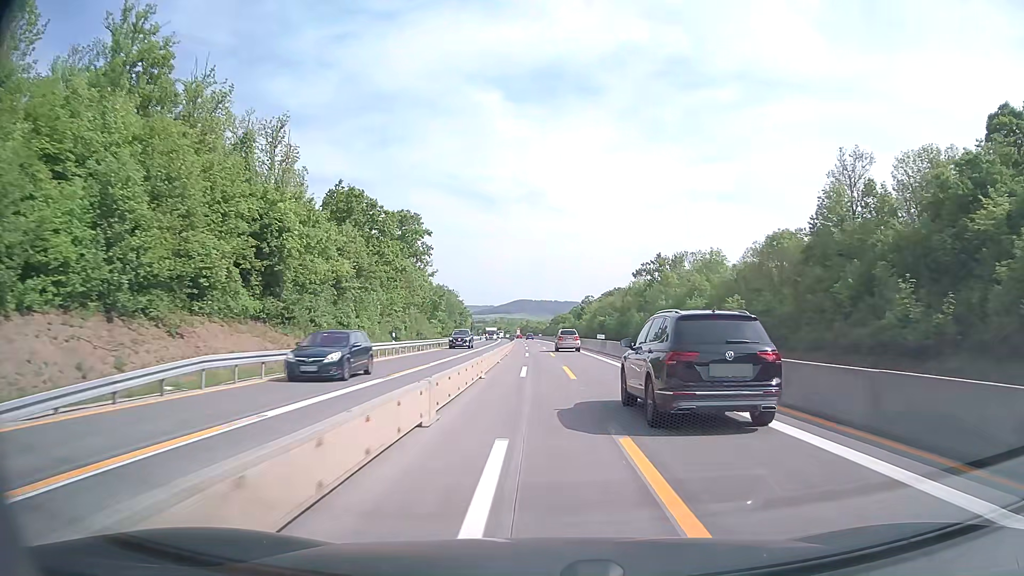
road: motorway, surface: concrete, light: Day
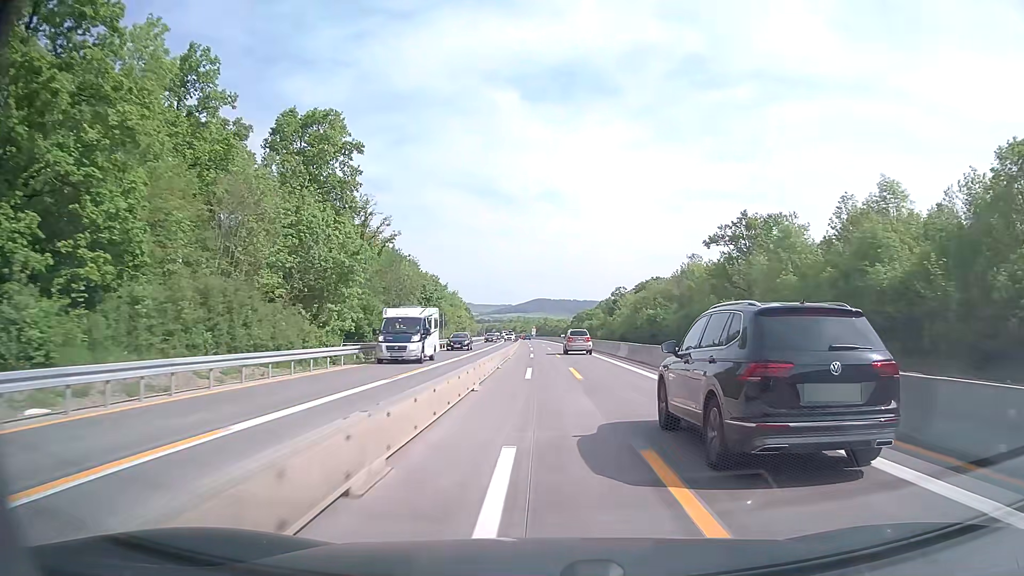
(-0.8, +54.1) m; -2°
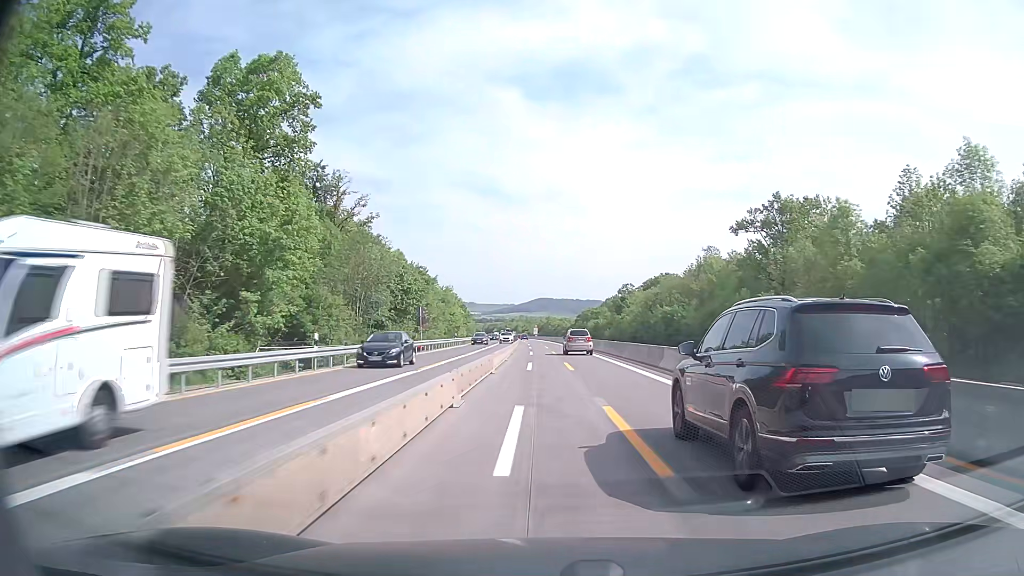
(0.0, +13.6) m; 0°
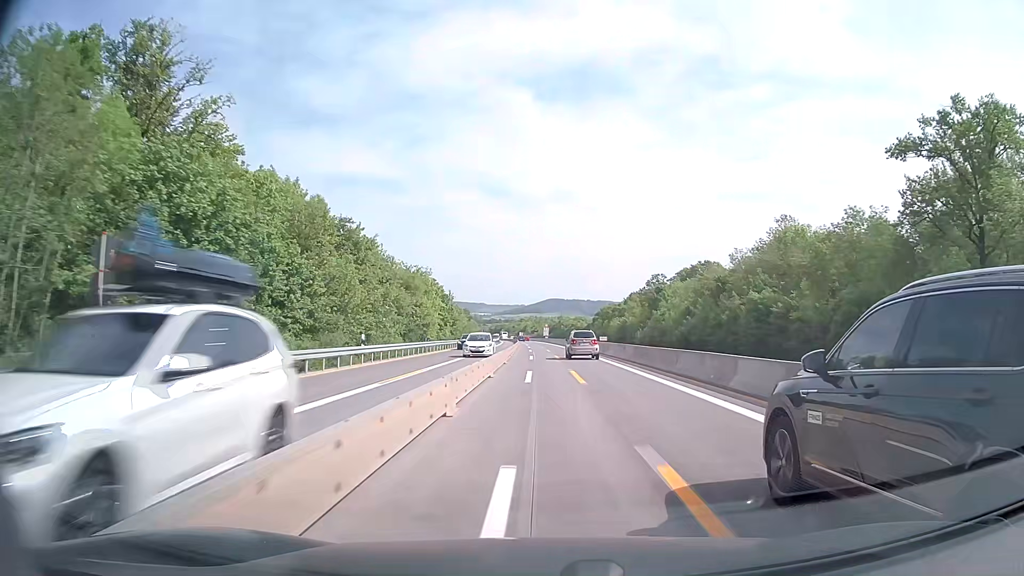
(-0.3, +41.3) m; -1°
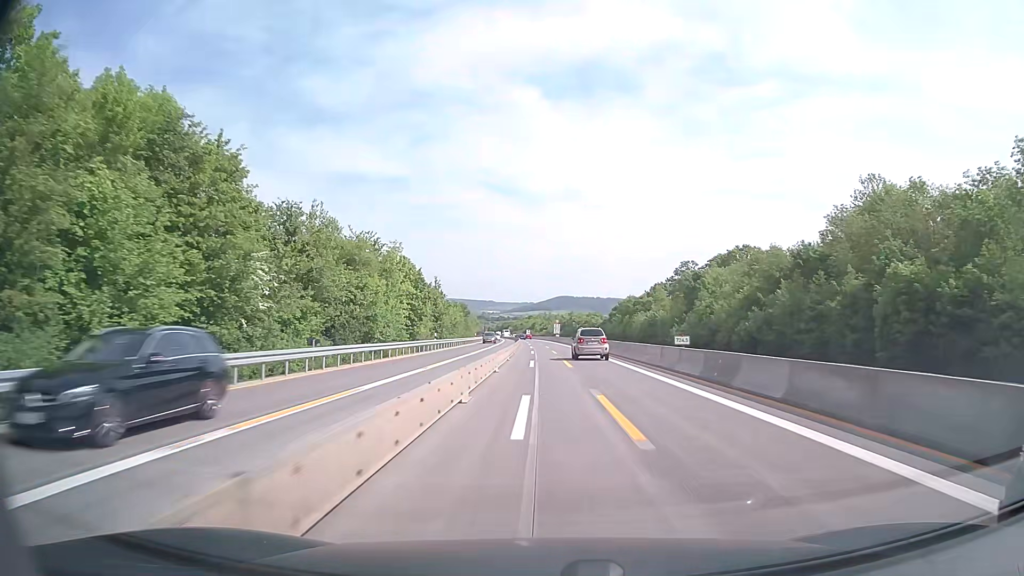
(-0.1, +28.3) m; -1°
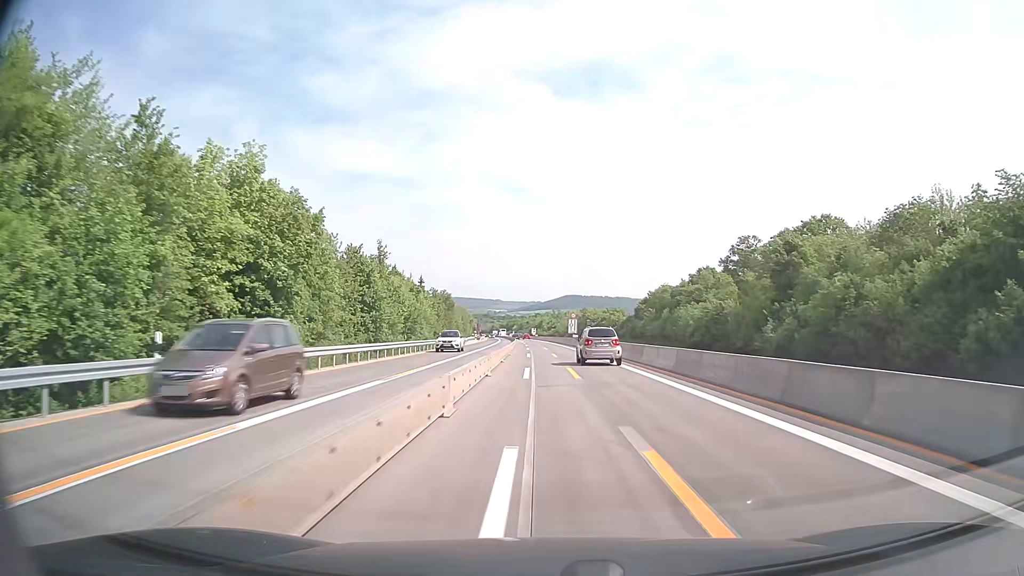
(-0.5, +42.1) m; -1°
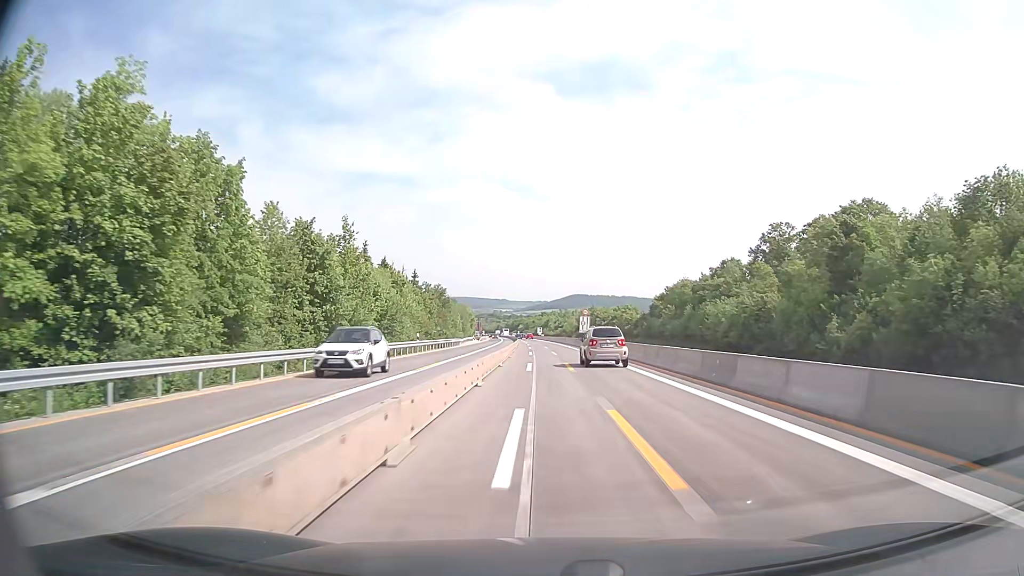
(0.0, +13.9) m; 0°
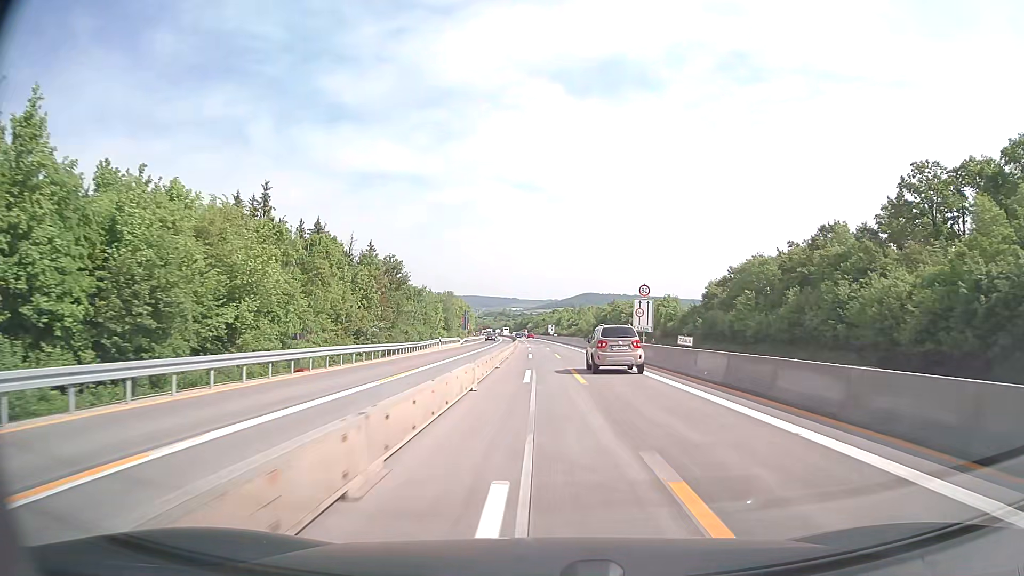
(-0.4, +41.4) m; -1°
